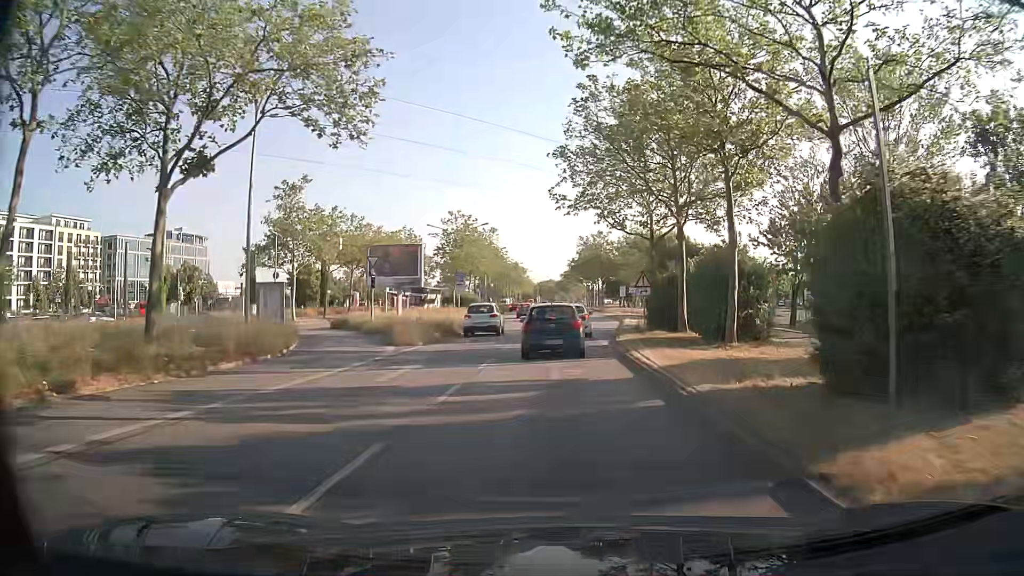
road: primary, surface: asphalt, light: Day
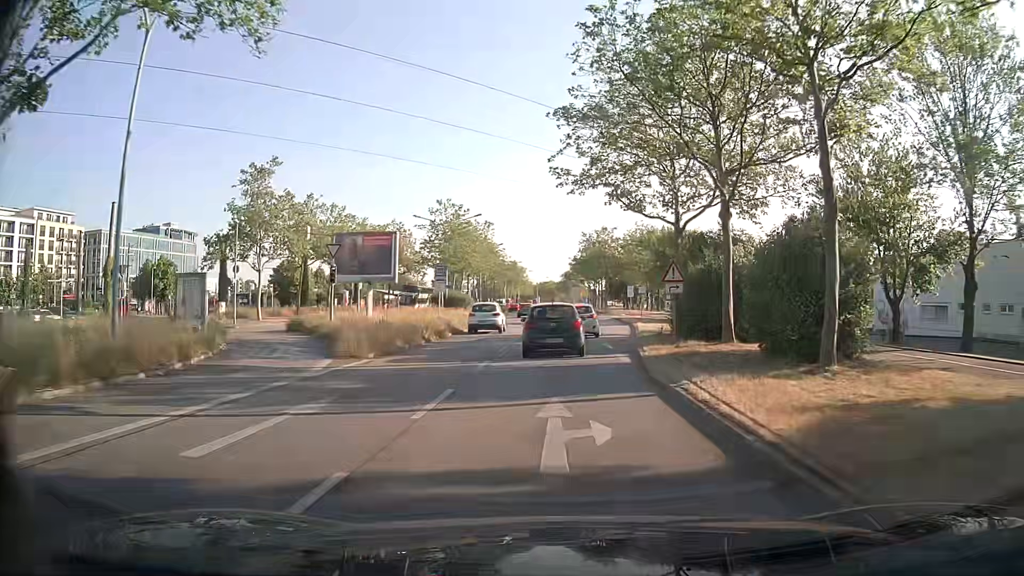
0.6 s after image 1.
(0.0, +7.2) m; 0°
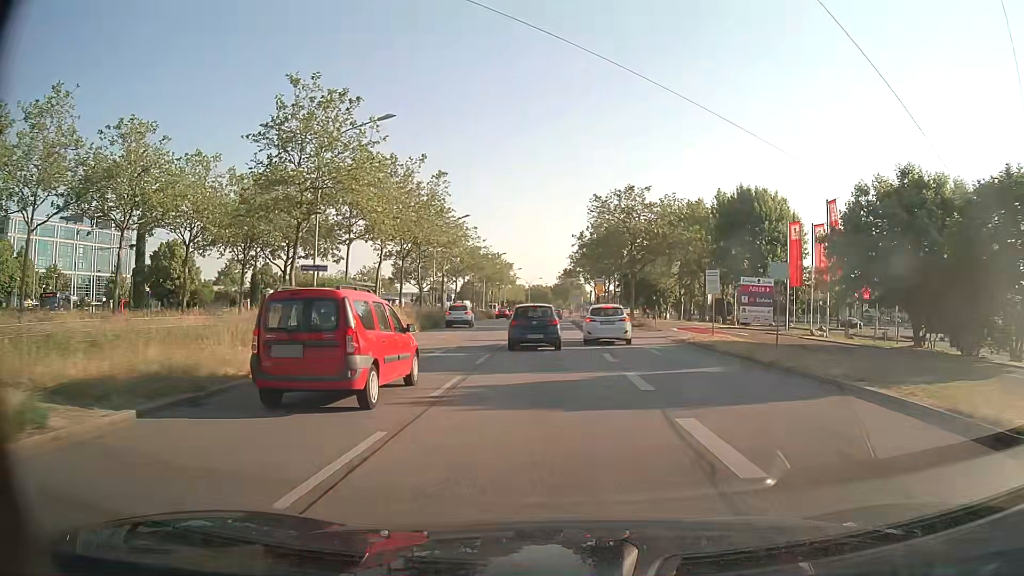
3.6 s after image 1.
(+0.3, +34.9) m; +1°
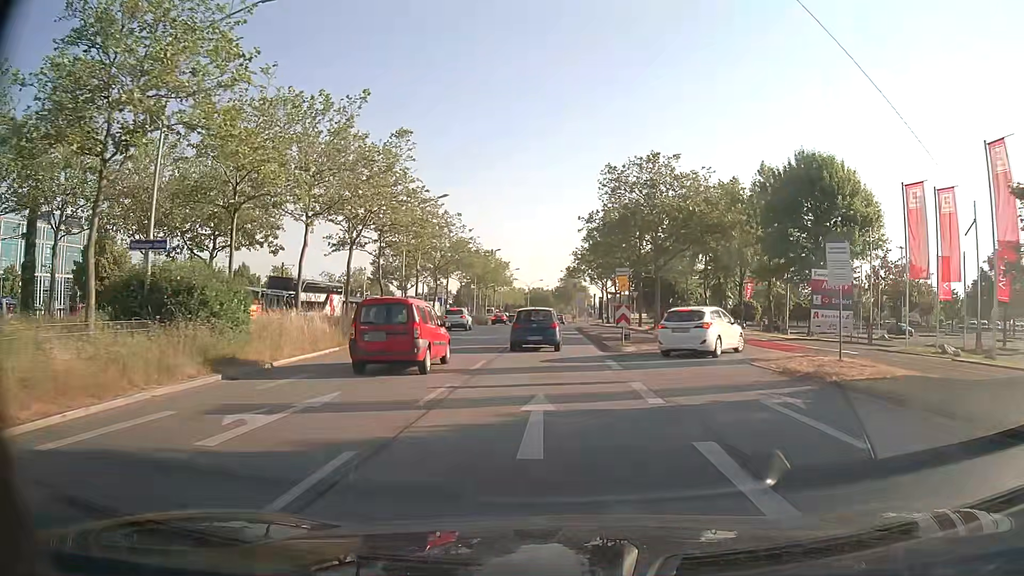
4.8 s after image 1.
(0.0, +13.4) m; 0°
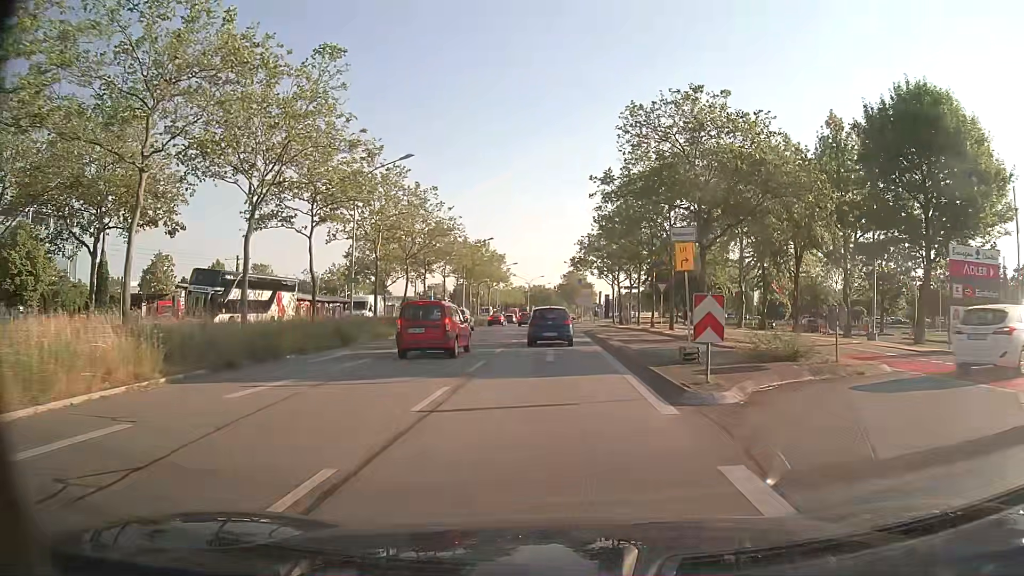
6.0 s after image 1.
(0.0, +13.1) m; -1°
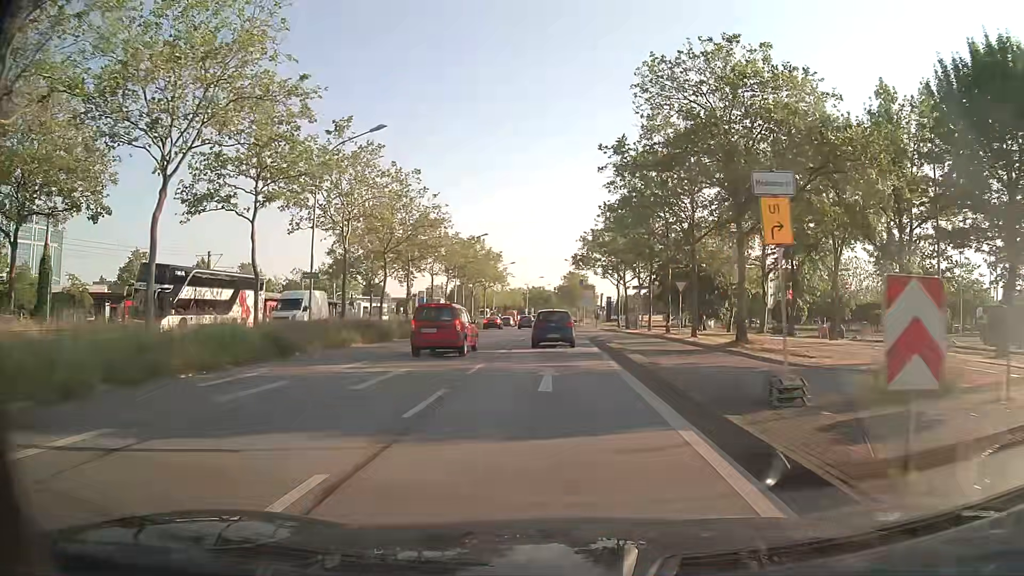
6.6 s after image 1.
(0.0, +6.4) m; +1°
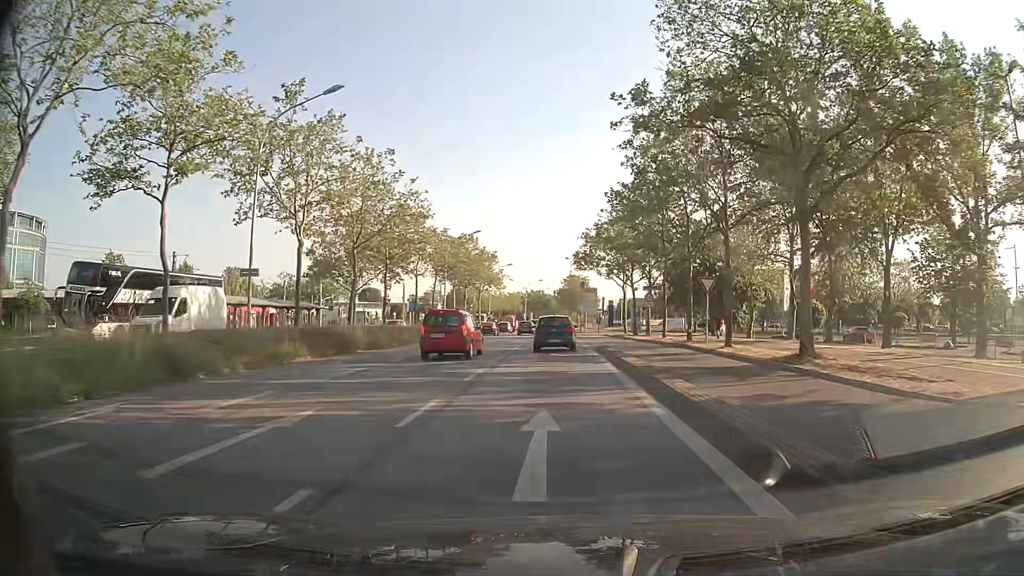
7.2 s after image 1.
(0.0, +6.7) m; 0°
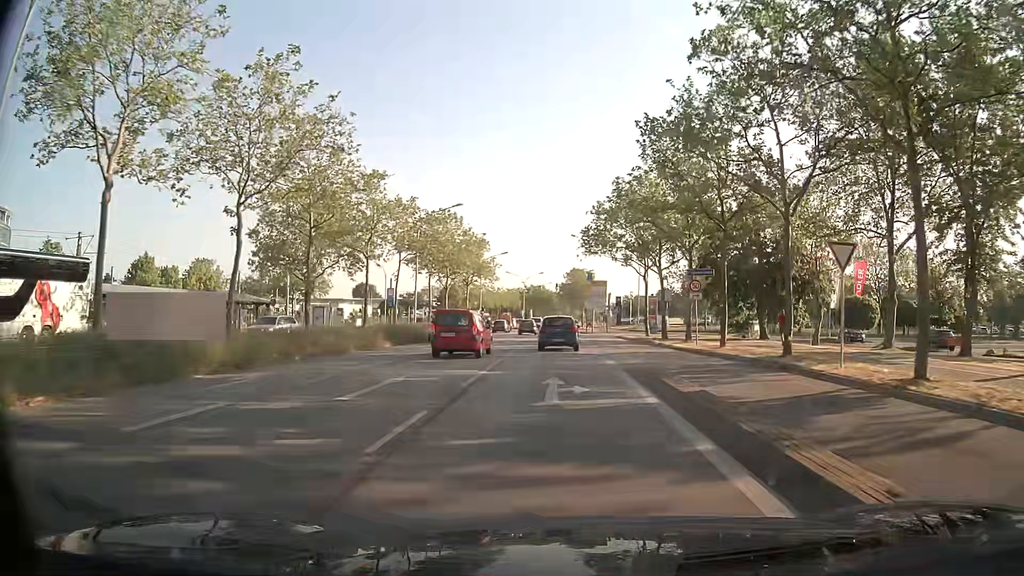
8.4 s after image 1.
(-0.1, +14.5) m; -1°
(0, +10) (0, +20) (0, +30) (+1, +40) (+1, +50) (+1, +60) (+1, +70) (+1, +80) (+1, +90) (+2, +100) m
